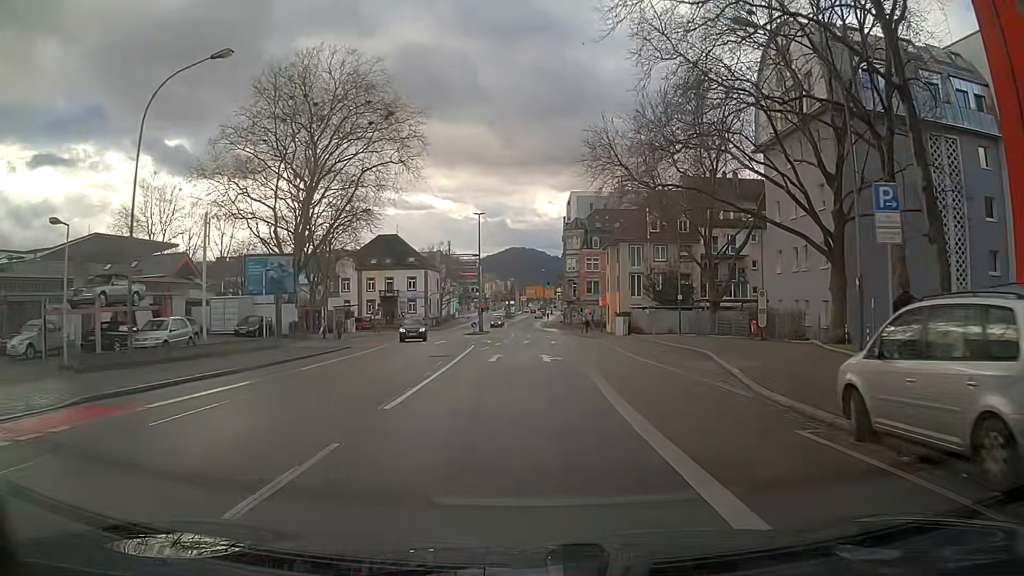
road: secondary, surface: asphalt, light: Day
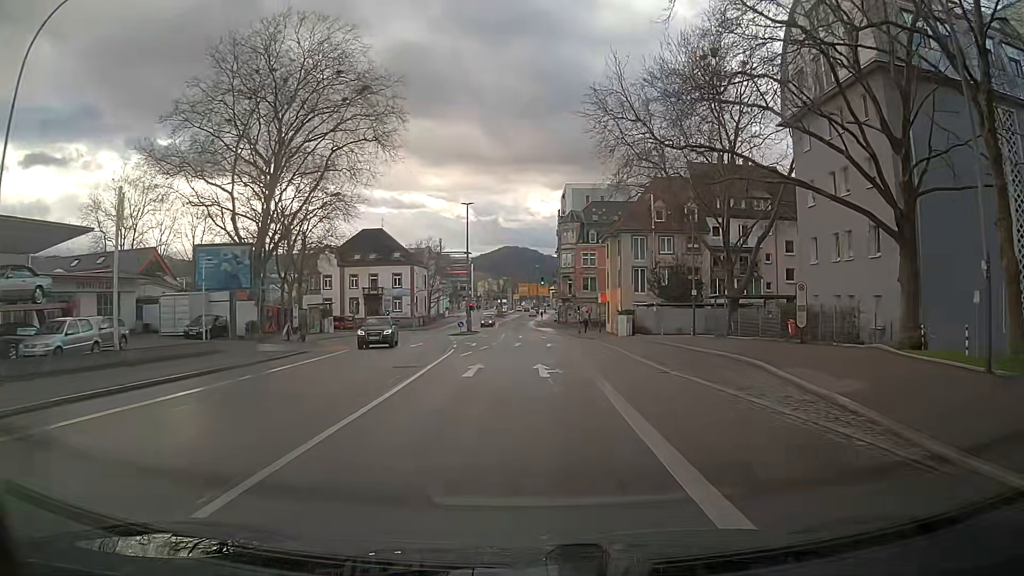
(0.0, +6.5) m; 0°
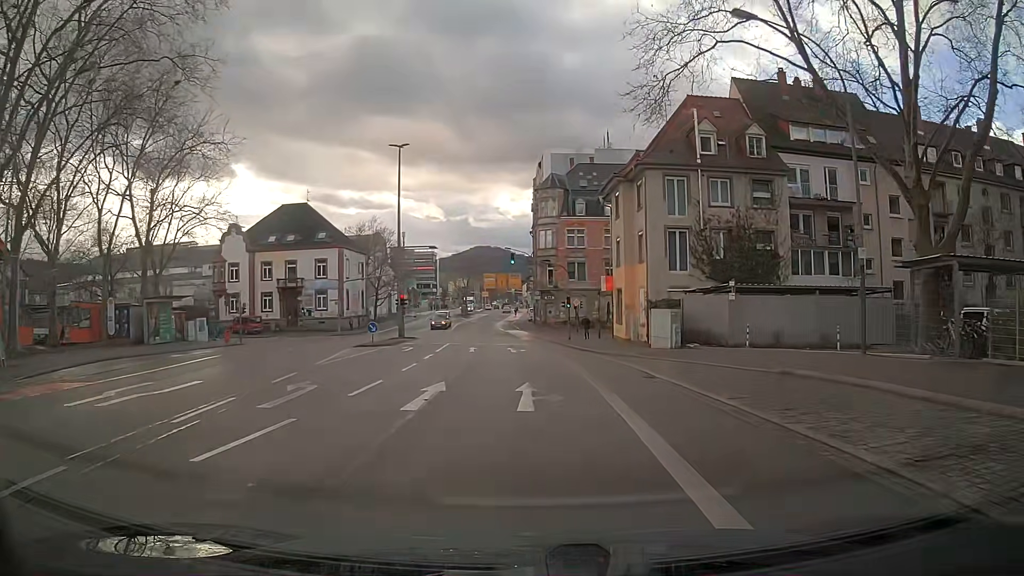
(+0.9, +26.0) m; +3°
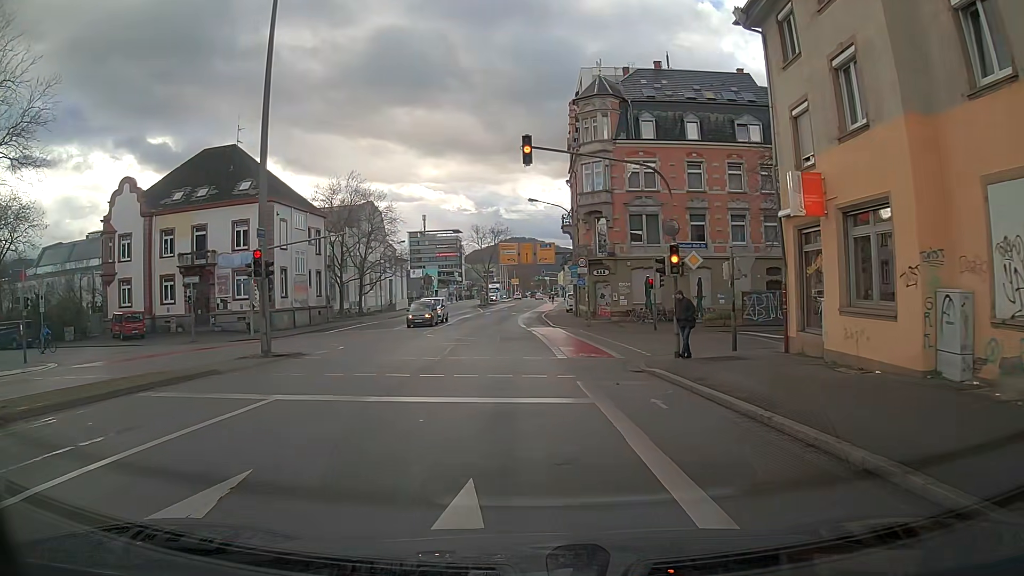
(-0.6, +29.1) m; -4°
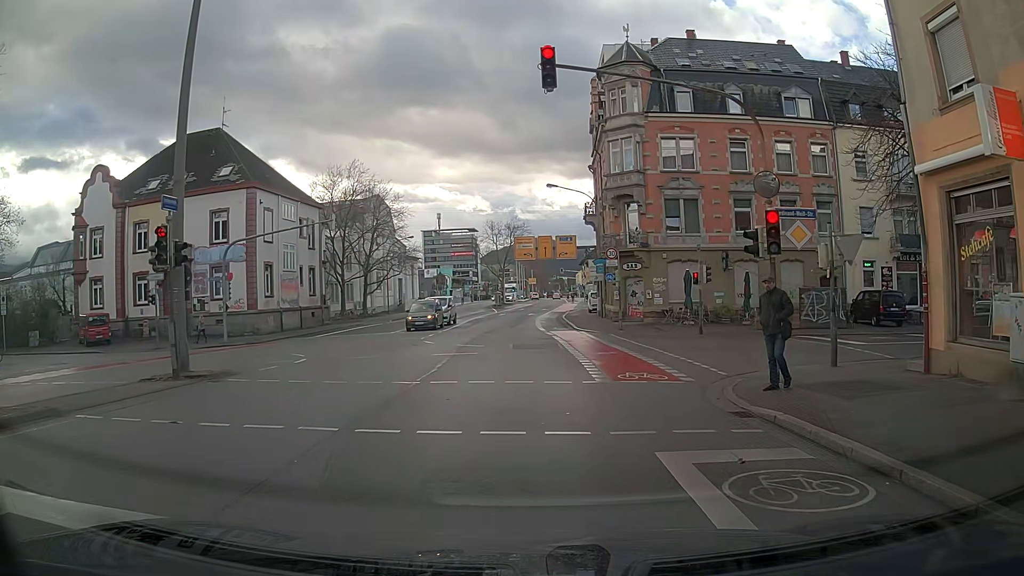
(-0.1, +6.0) m; -1°
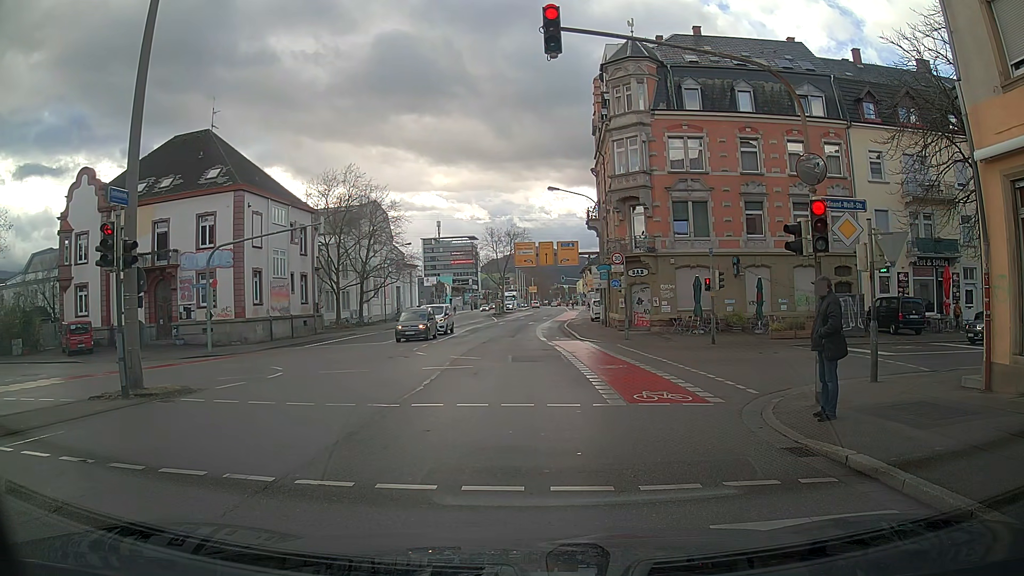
(0.0, +1.9) m; 0°
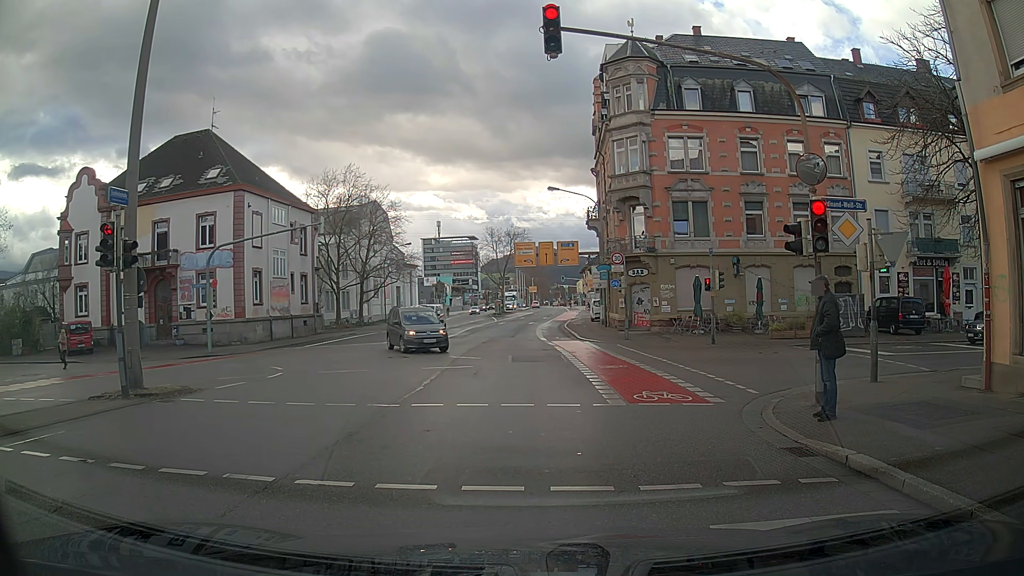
(0.0, 0.0) m; 0°
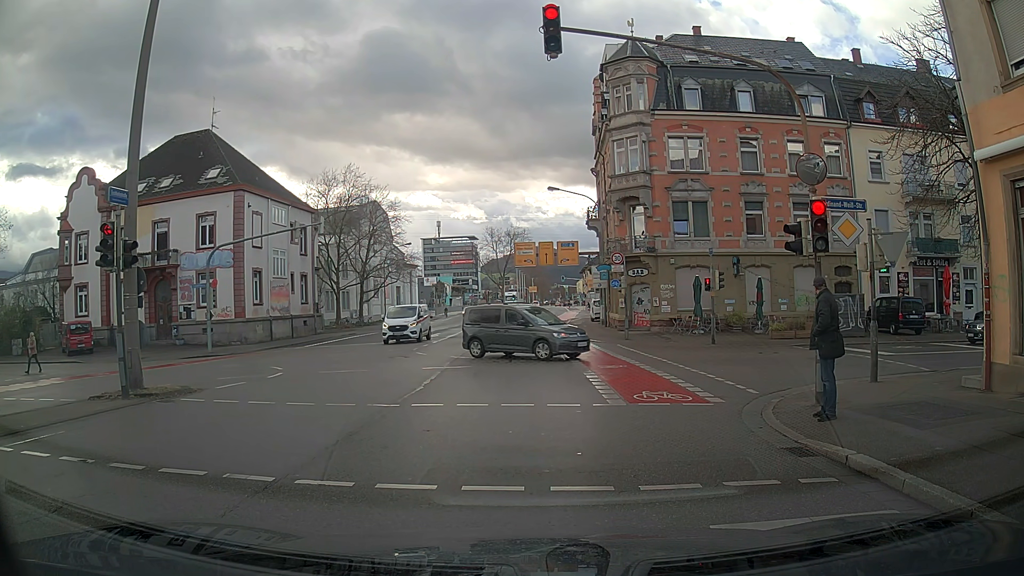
(0.0, 0.0) m; 0°
